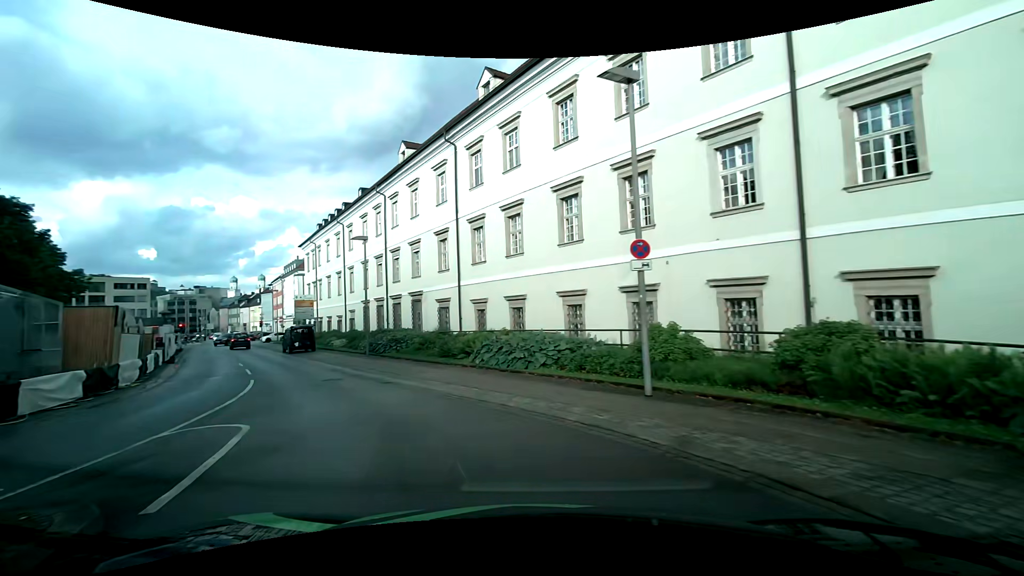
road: tertiary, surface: asphalt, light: Day
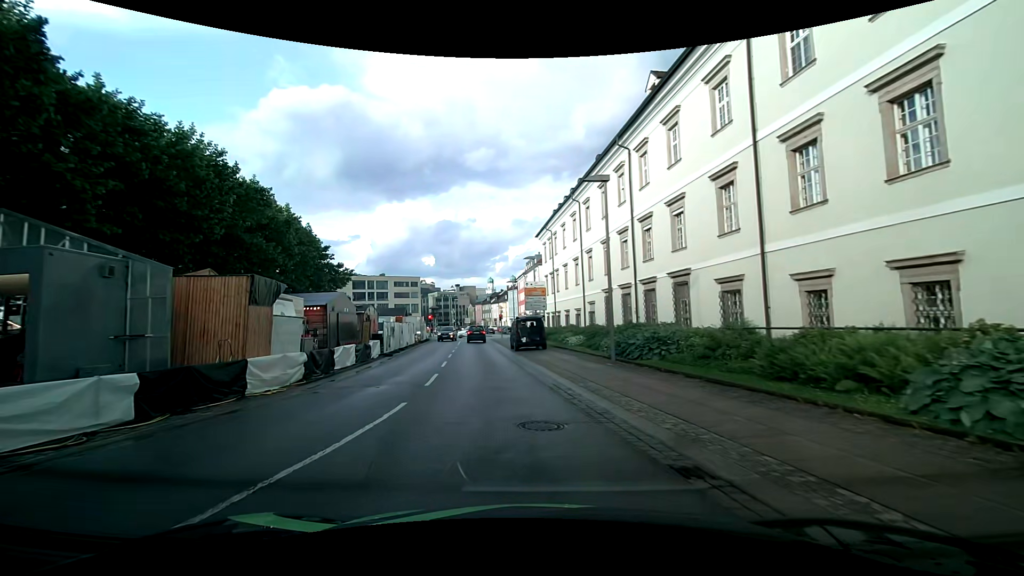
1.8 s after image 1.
(-2.6, +10.4) m; -27°
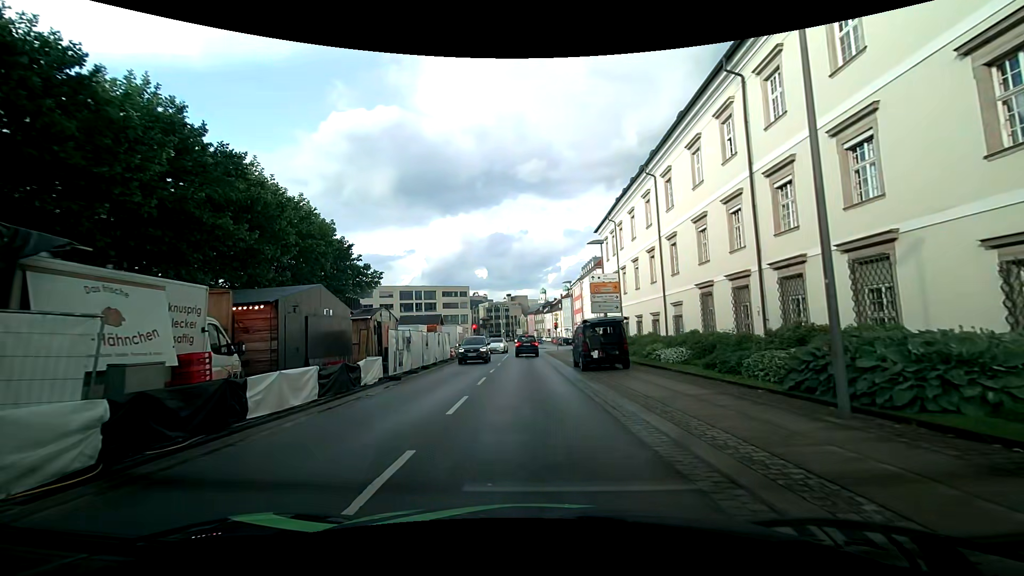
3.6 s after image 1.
(-0.7, +9.5) m; -5°
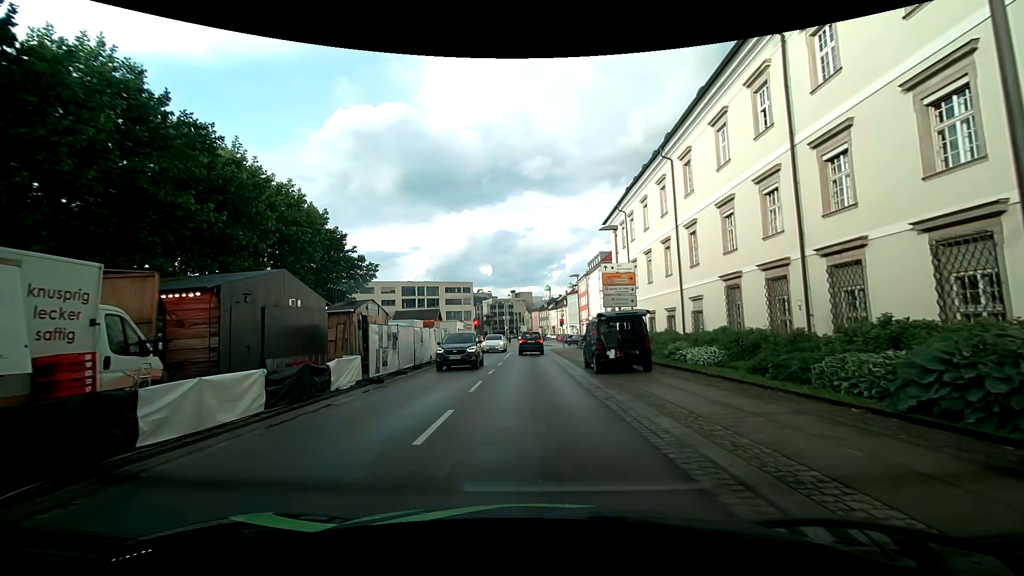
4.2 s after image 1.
(-0.1, +2.9) m; -1°
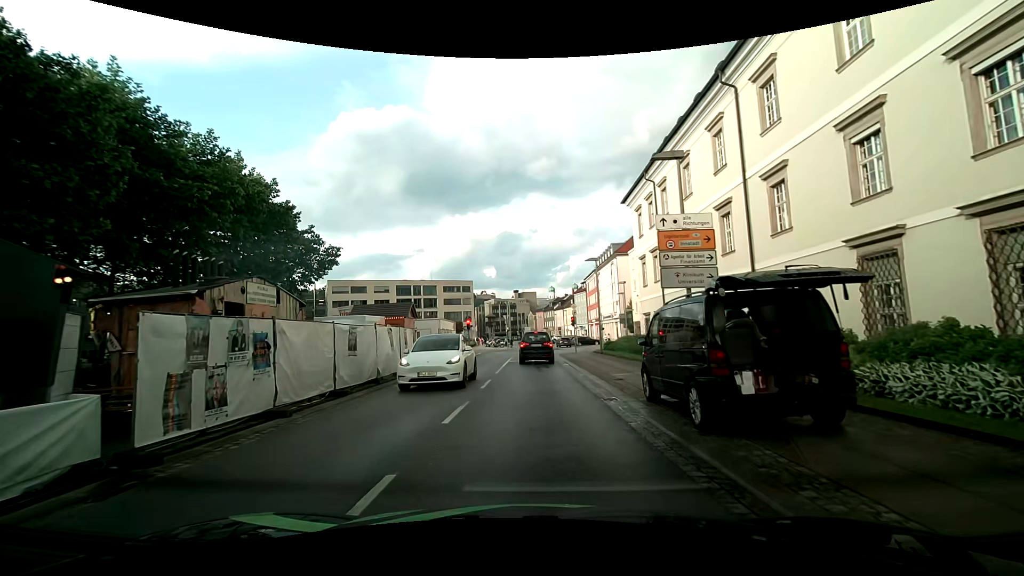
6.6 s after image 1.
(-0.2, +10.0) m; -2°
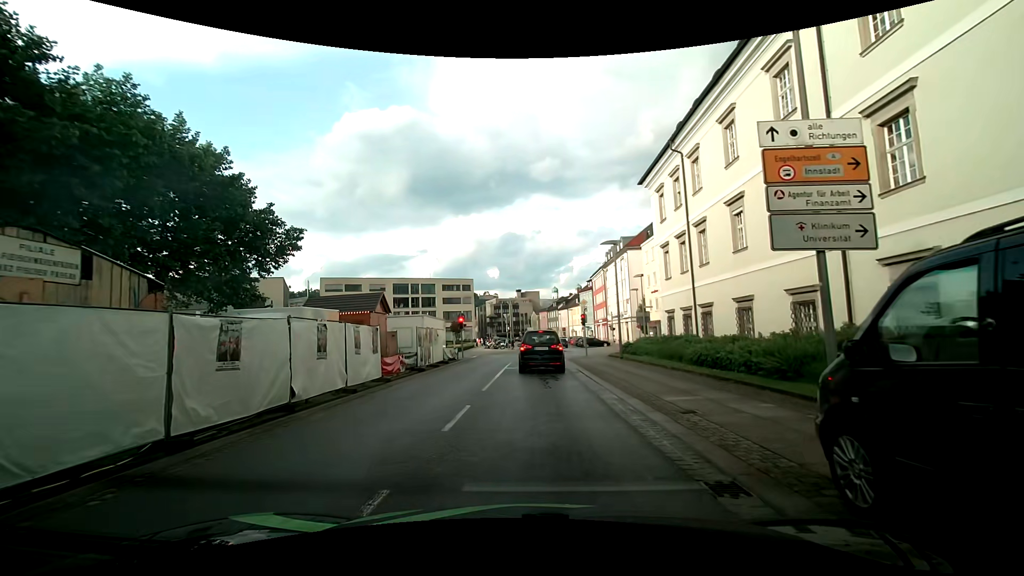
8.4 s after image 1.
(0.0, +6.3) m; +2°
(0, +10) (0, +20) (-1, +30) (0, +40) (+3, +50) (+4, +59) (+4, +69) (+3, +79) (+2, +89) (+2, +99) m
